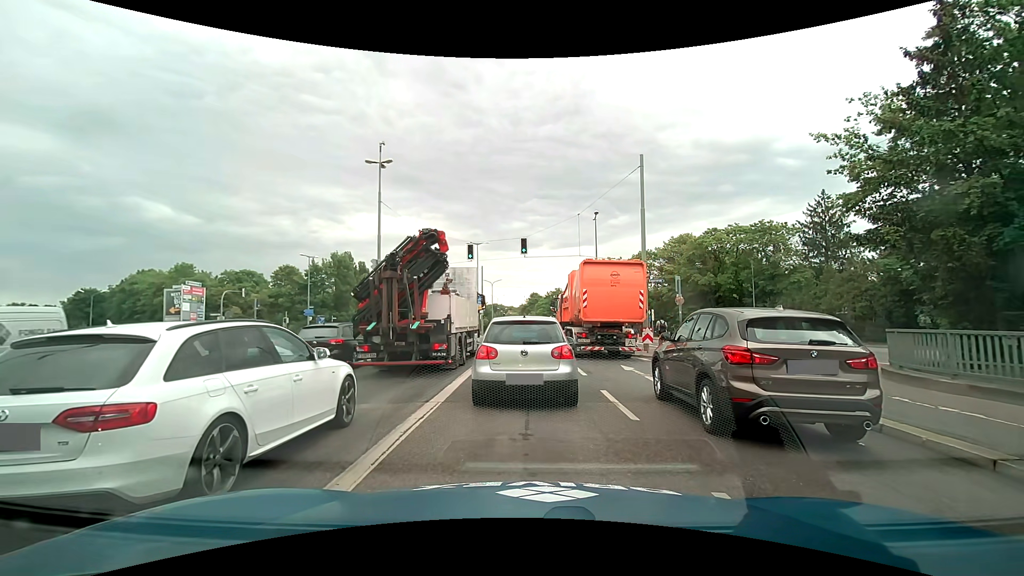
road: primary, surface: asphalt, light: Day
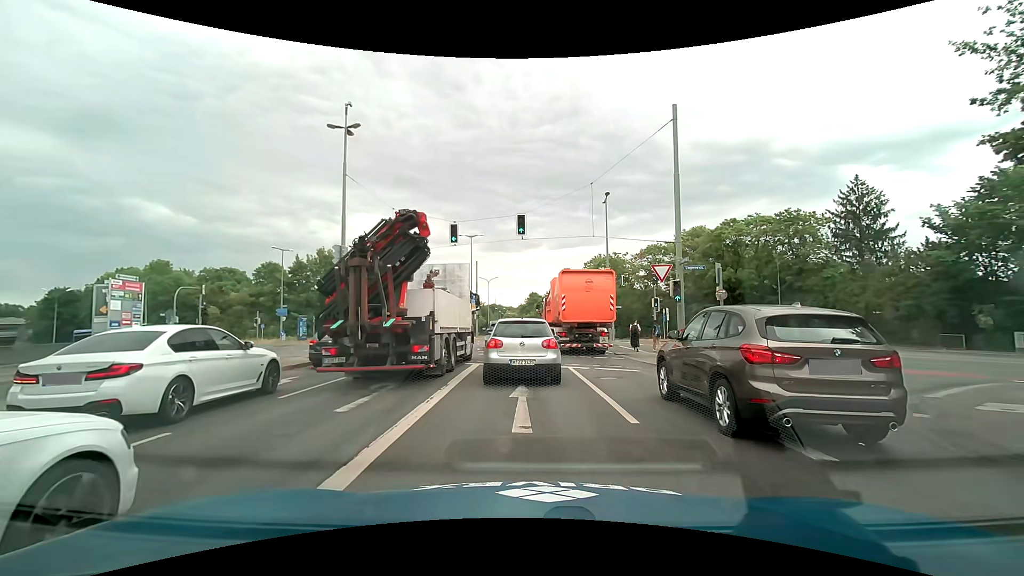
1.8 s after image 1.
(0.0, +6.7) m; +2°
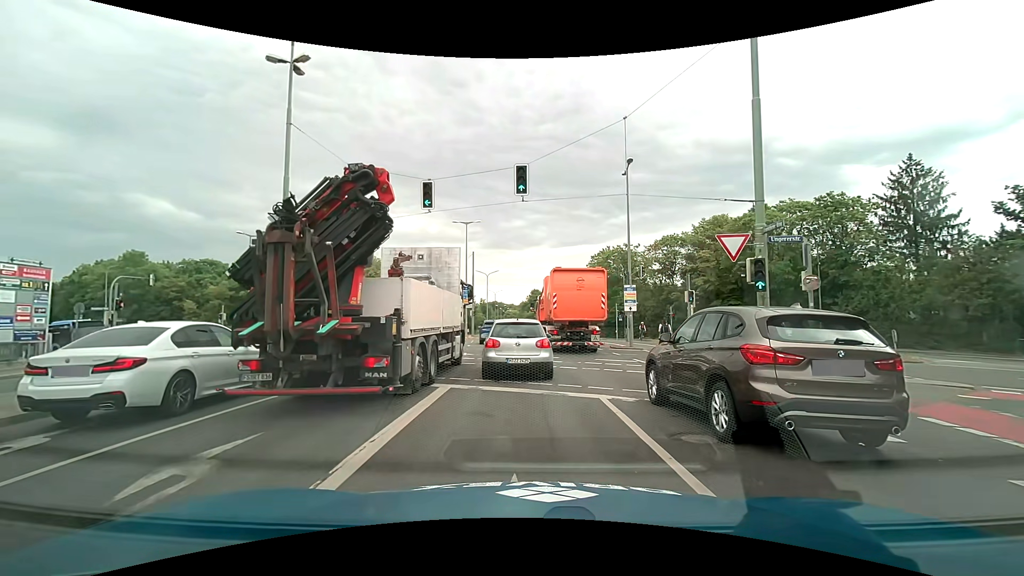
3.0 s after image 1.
(-0.1, +6.9) m; 0°
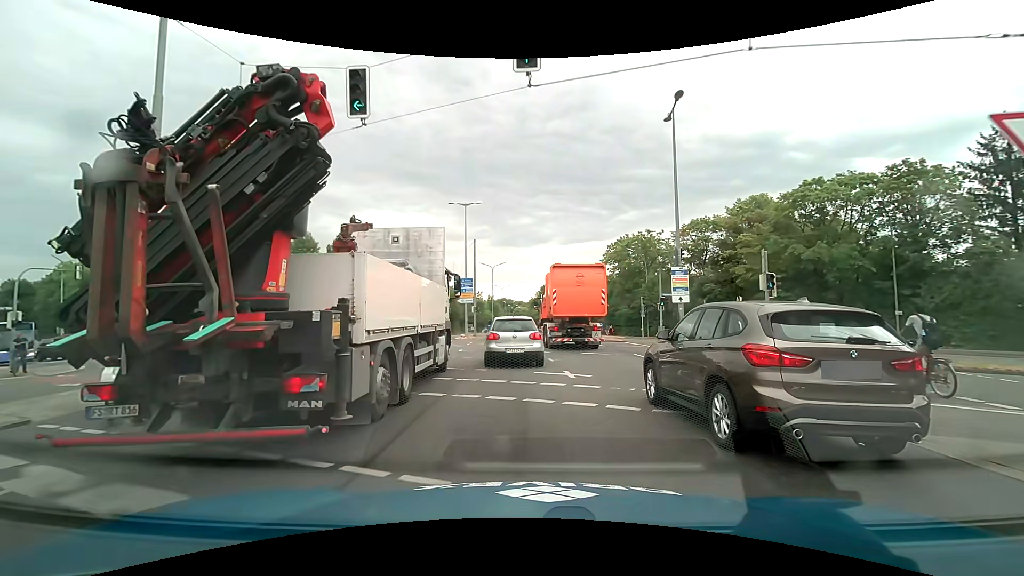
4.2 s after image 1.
(-0.1, +7.8) m; -1°
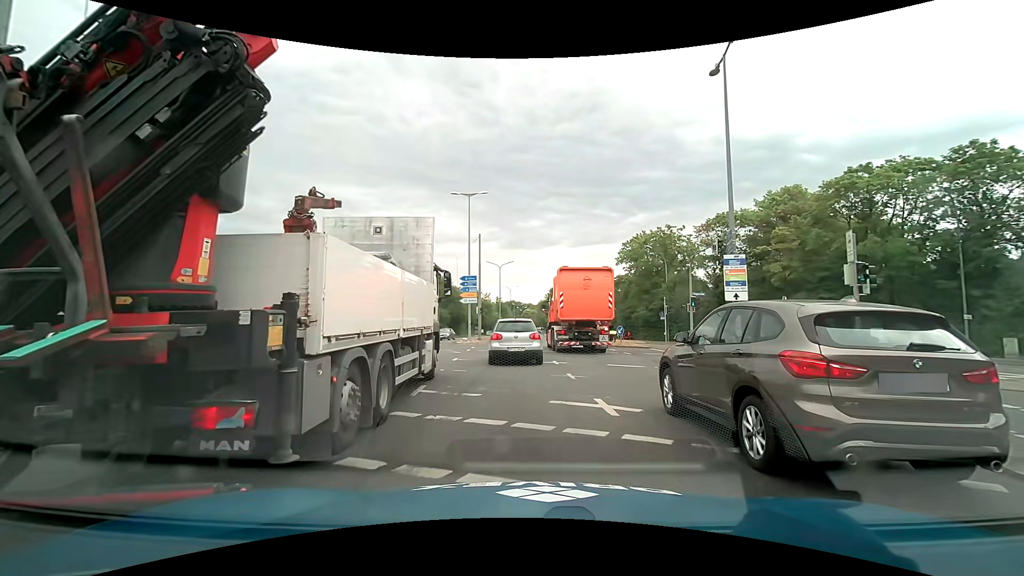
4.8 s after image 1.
(0.0, +4.6) m; -1°
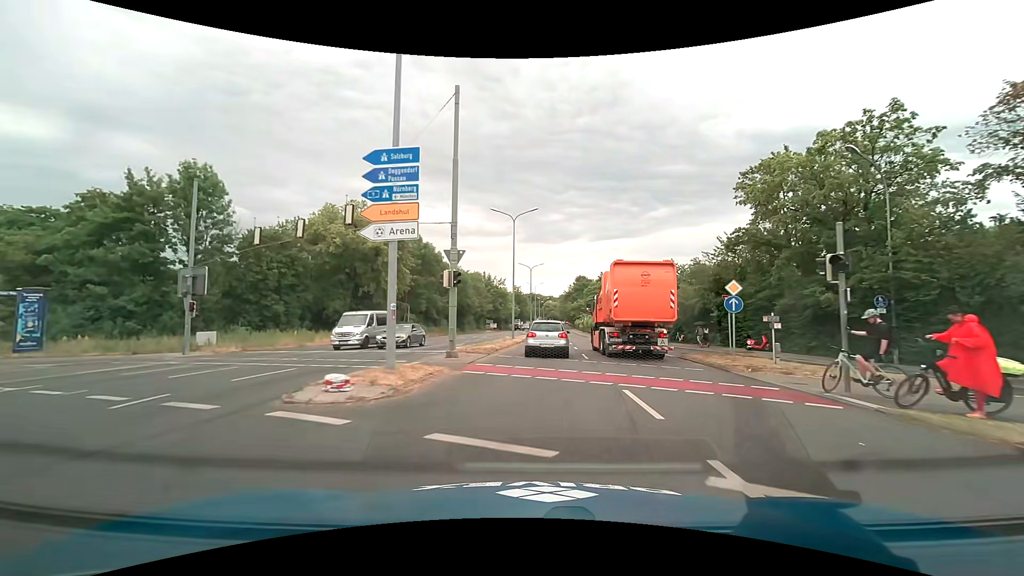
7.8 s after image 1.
(-1.2, +30.7) m; -2°
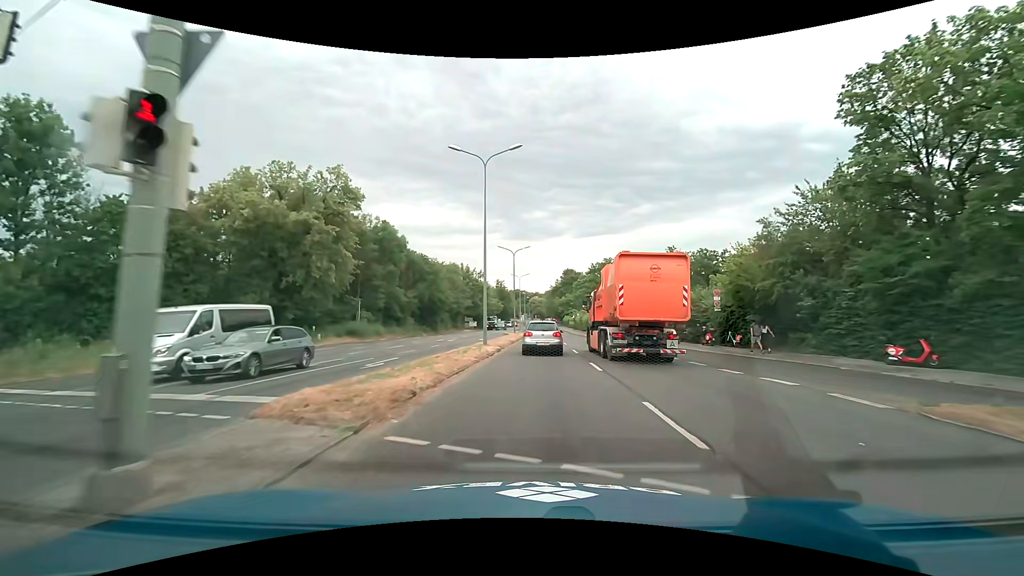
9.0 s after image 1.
(+0.2, +14.5) m; +2°
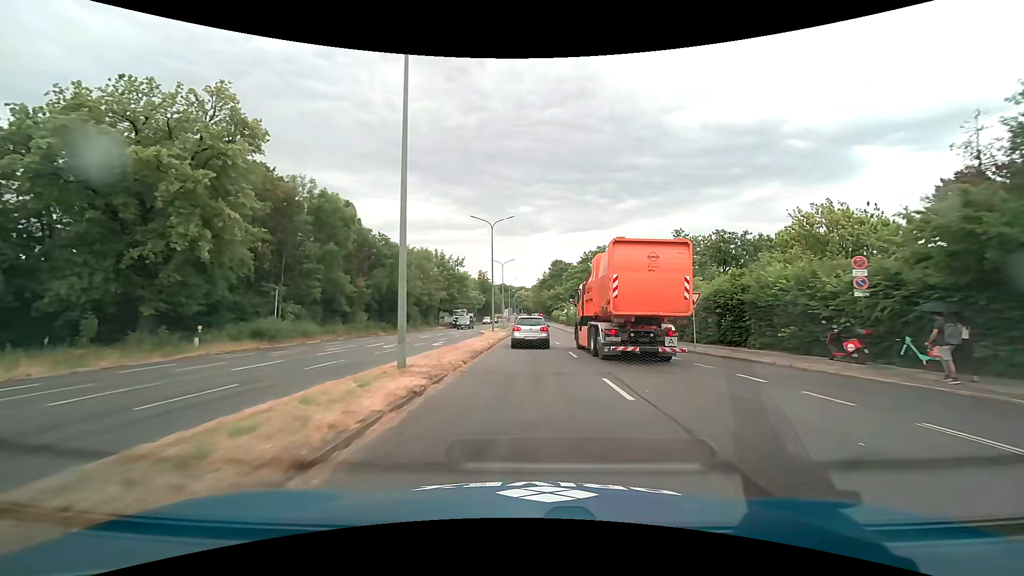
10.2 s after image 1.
(+0.2, +15.0) m; +2°
(0, +10) (0, +20) (0, +30) (0, +40) (0, +50) (-1, +60) (-1, +70) (-1, +80) (-1, +90) (-1, +100) m
